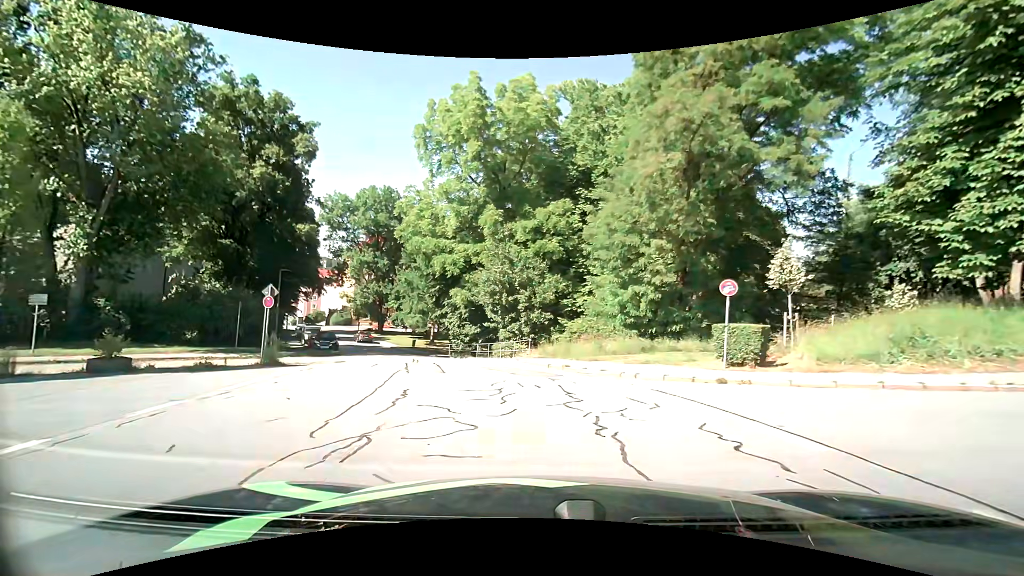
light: Day
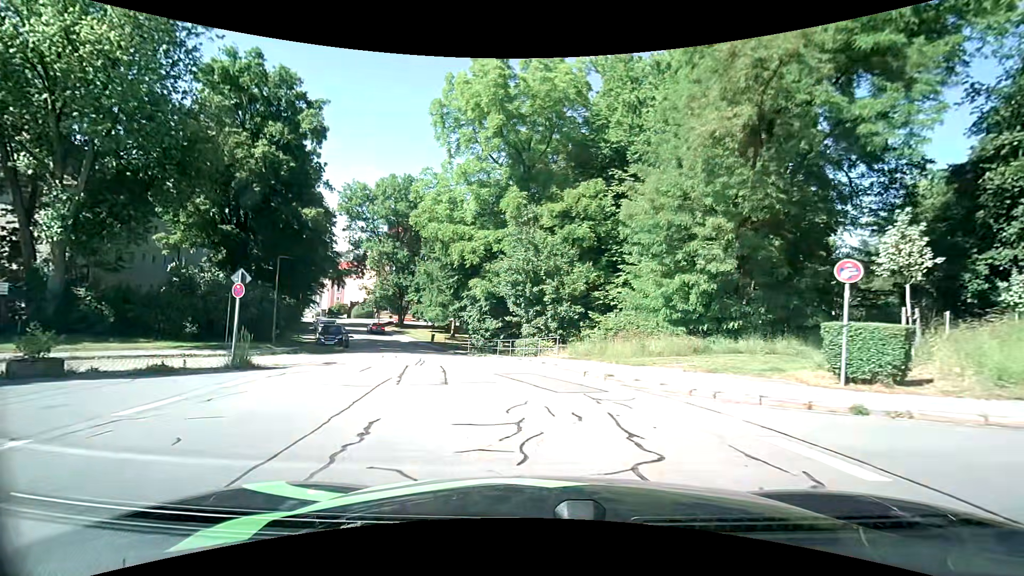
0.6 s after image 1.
(-0.1, +3.7) m; -2°
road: residential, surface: asphalt
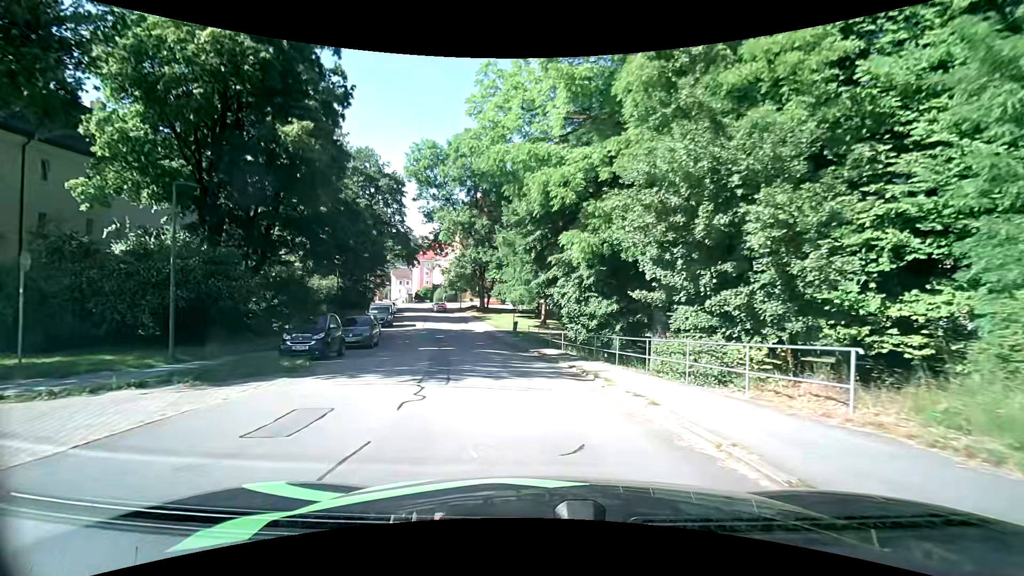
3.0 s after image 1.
(-1.5, +15.2) m; -11°
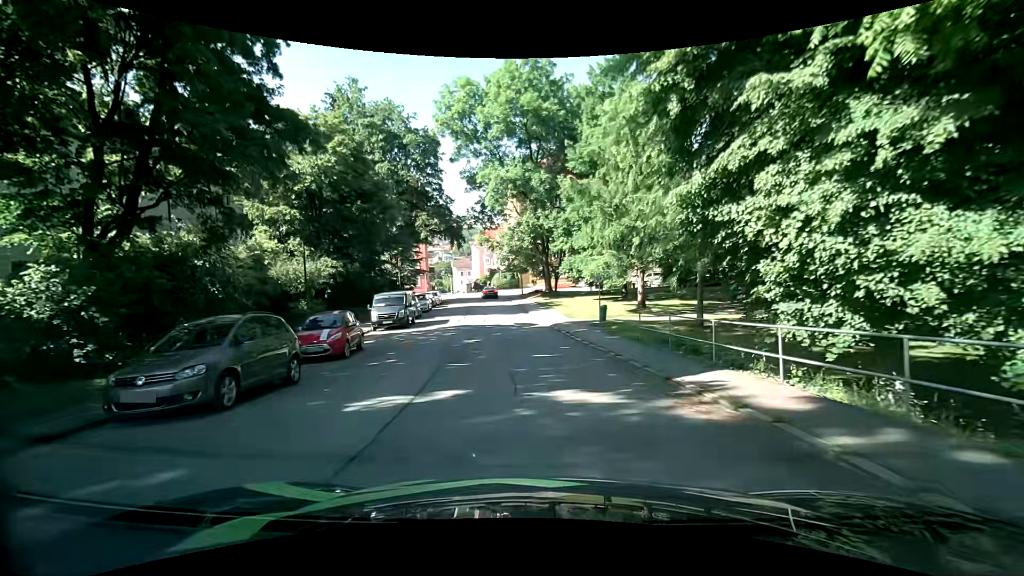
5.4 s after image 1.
(-1.2, +15.9) m; -6°
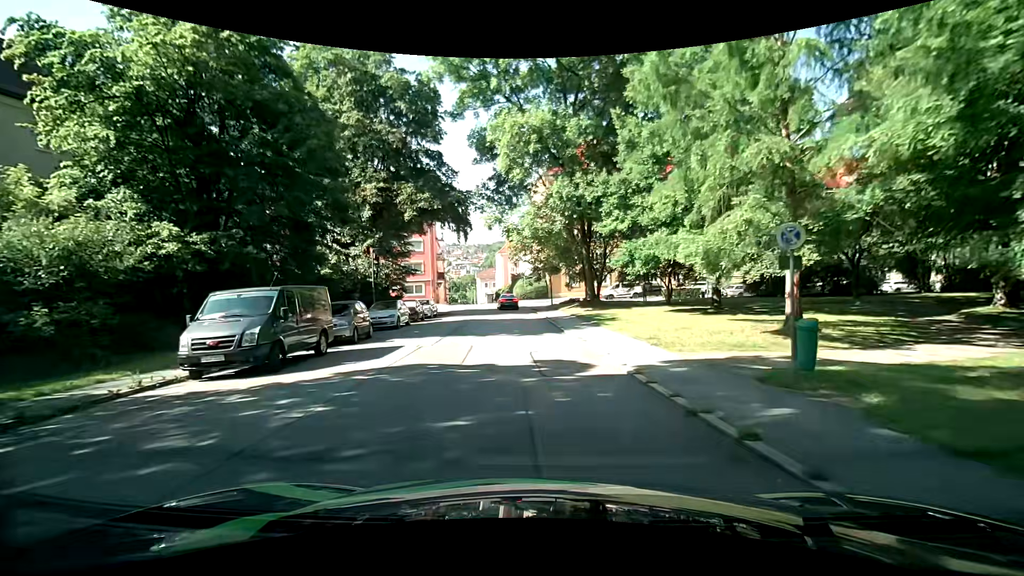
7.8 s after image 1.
(-0.8, +16.2) m; -5°
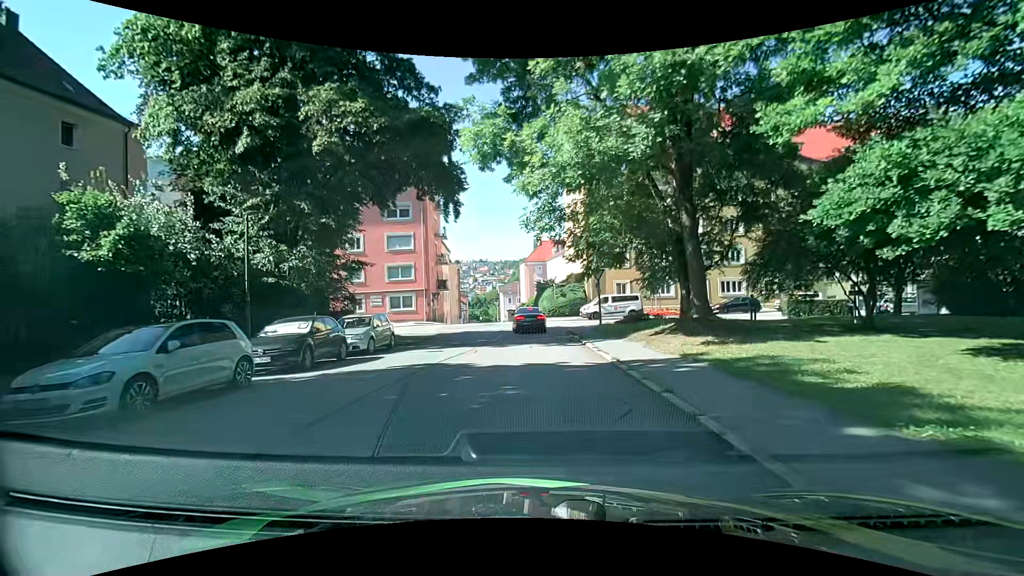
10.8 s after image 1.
(-0.6, +18.0) m; -5°
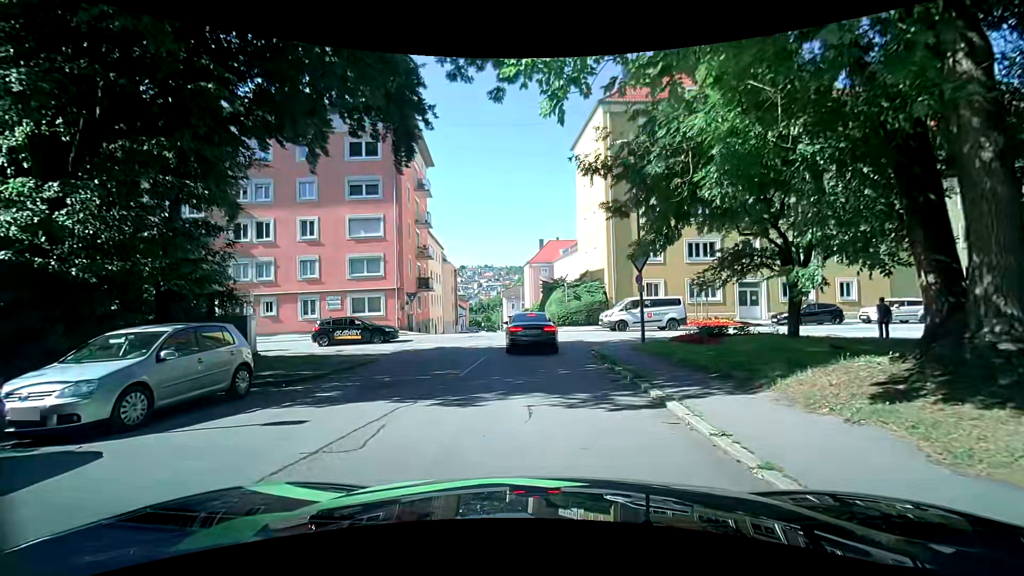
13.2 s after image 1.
(+0.2, +10.5) m; +1°
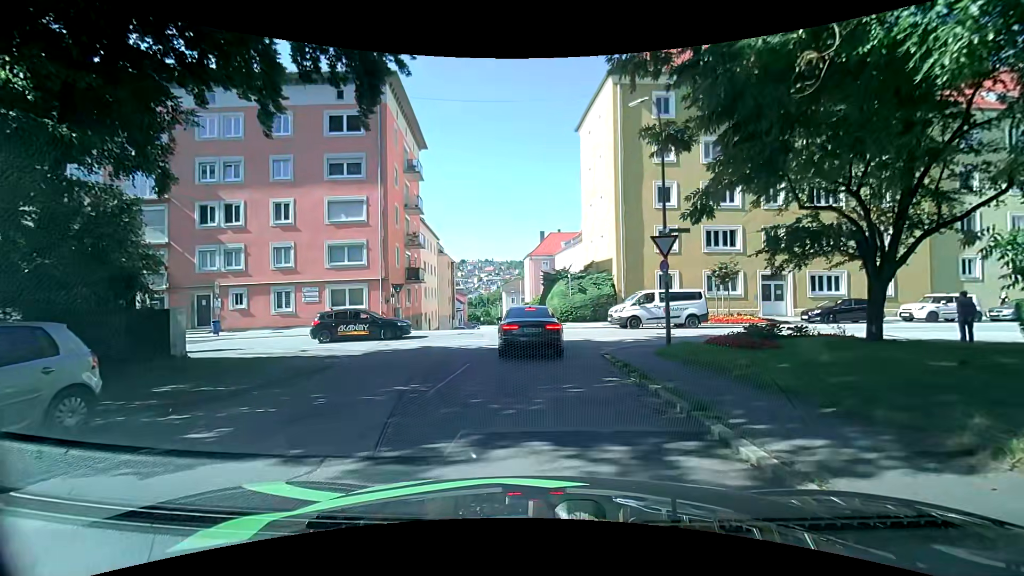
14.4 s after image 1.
(0.0, +3.5) m; 0°
